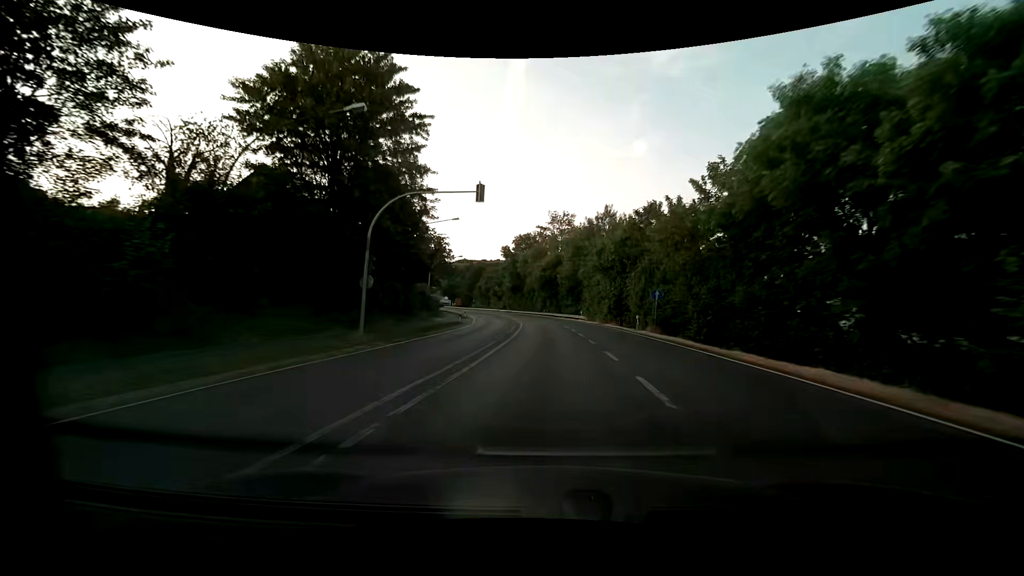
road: primary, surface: asphalt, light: Day
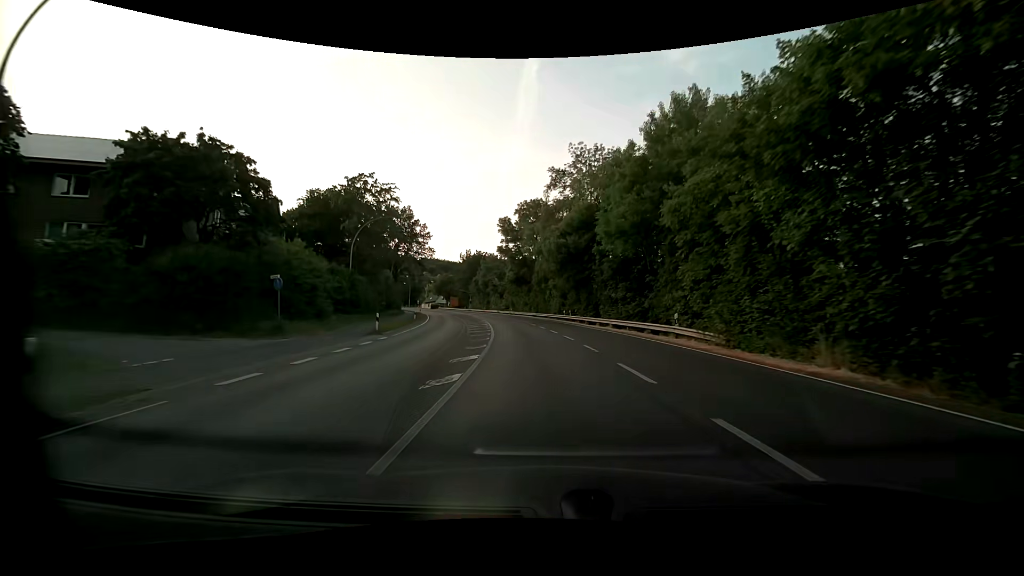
(-0.6, +40.4) m; -2°
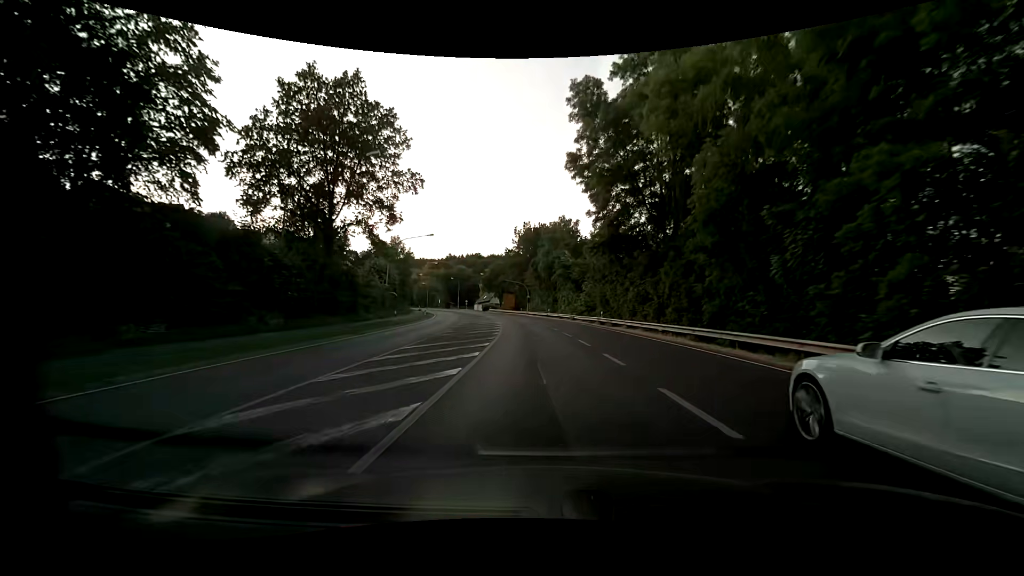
(-4.3, +52.4) m; -9°
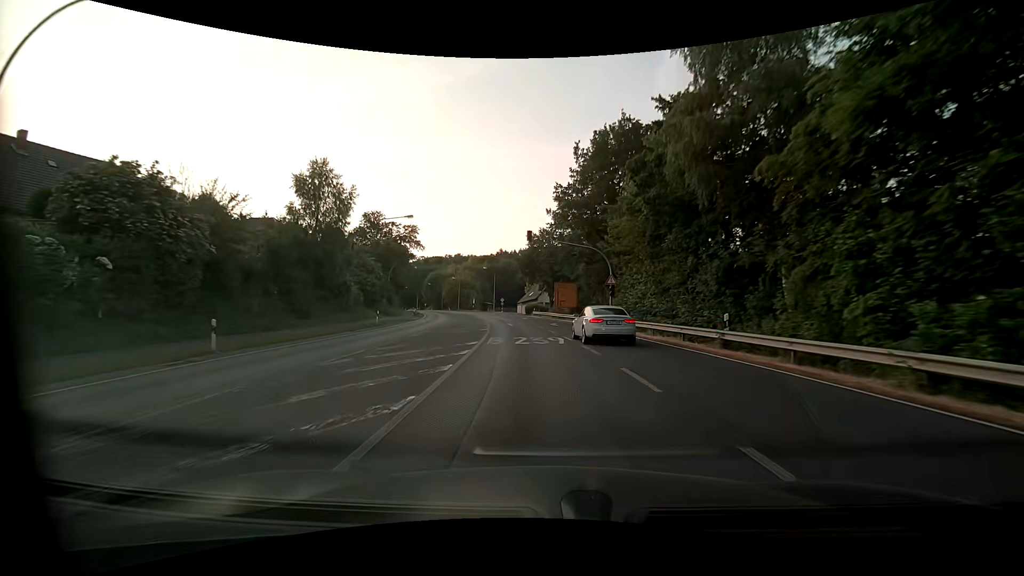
(-3.0, +52.0) m; -7°
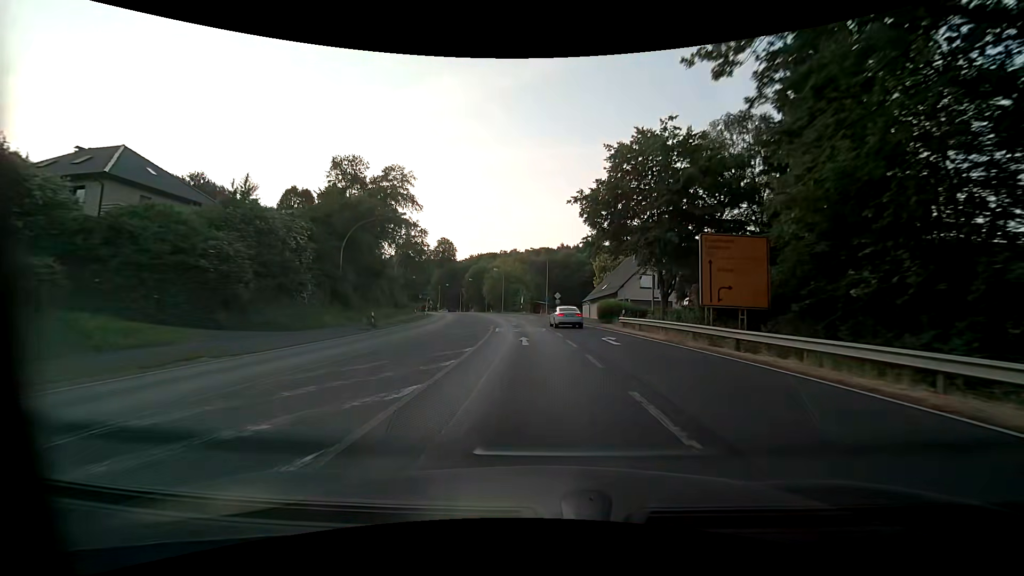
(-2.1, +39.5) m; -7°
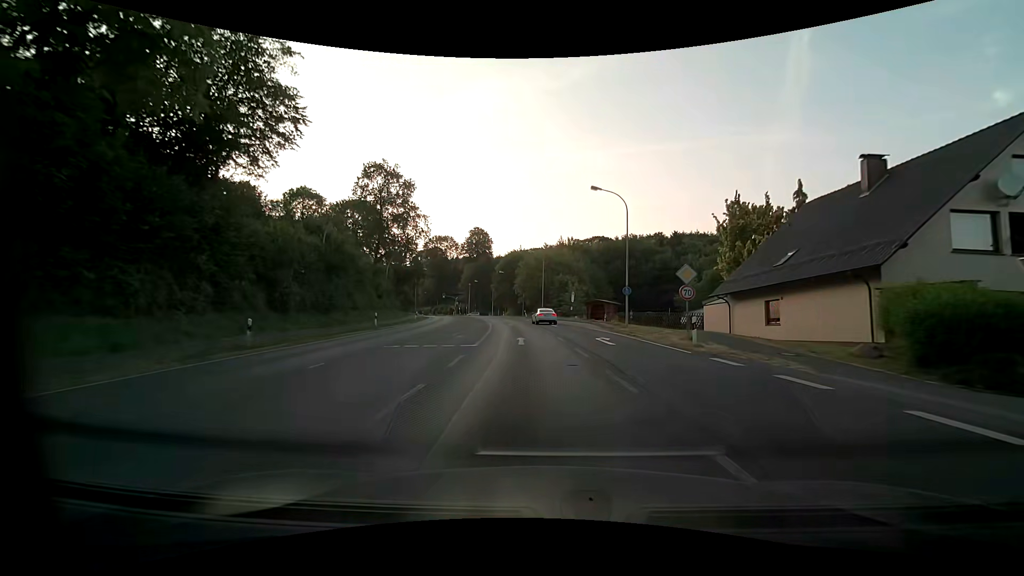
(-1.9, +39.7) m; -6°
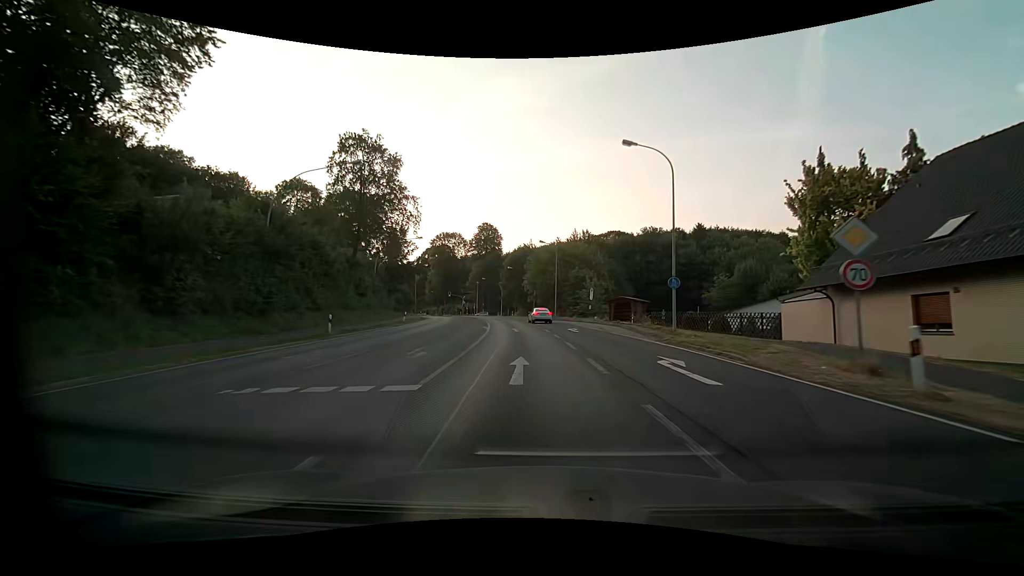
(-0.1, +10.0) m; -1°
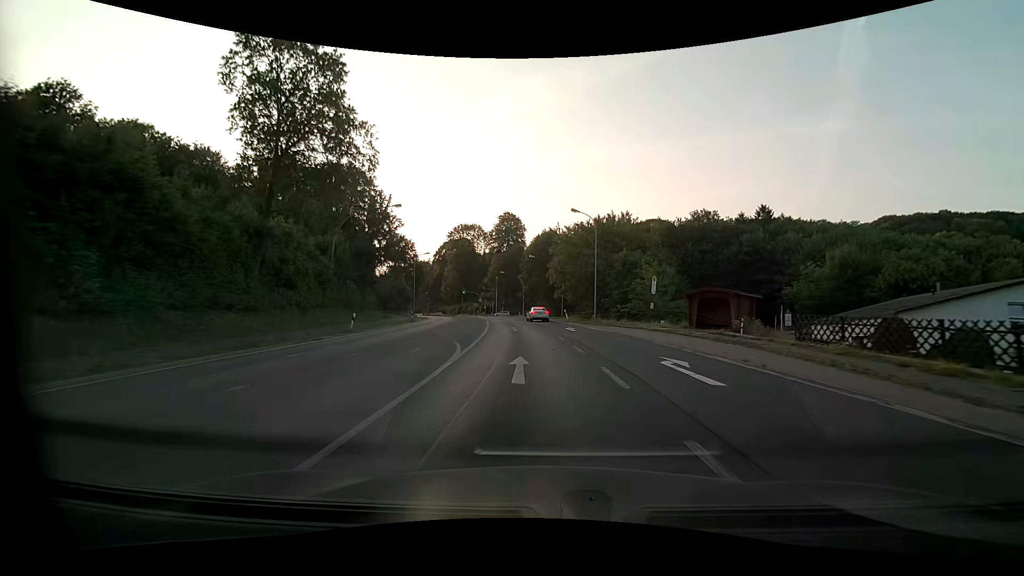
(-0.6, +20.0) m; -3°
(0, +10) (-1, +20) (-1, +30) (-2, +40) (-3, +50) (-5, +60) (-6, +70) (-8, +79) (-10, +89) (-12, +99) m
